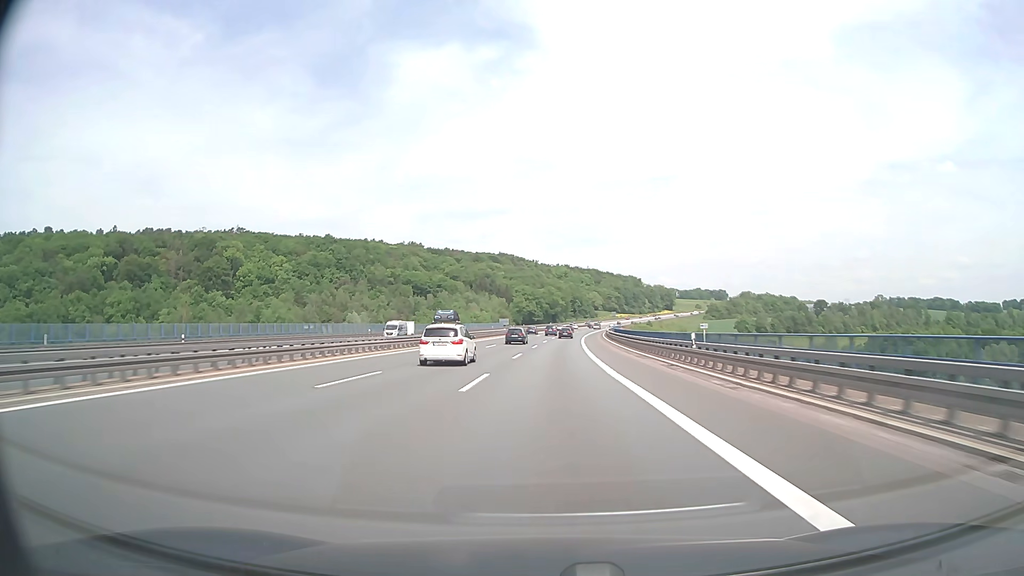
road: motorway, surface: asphalt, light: Day
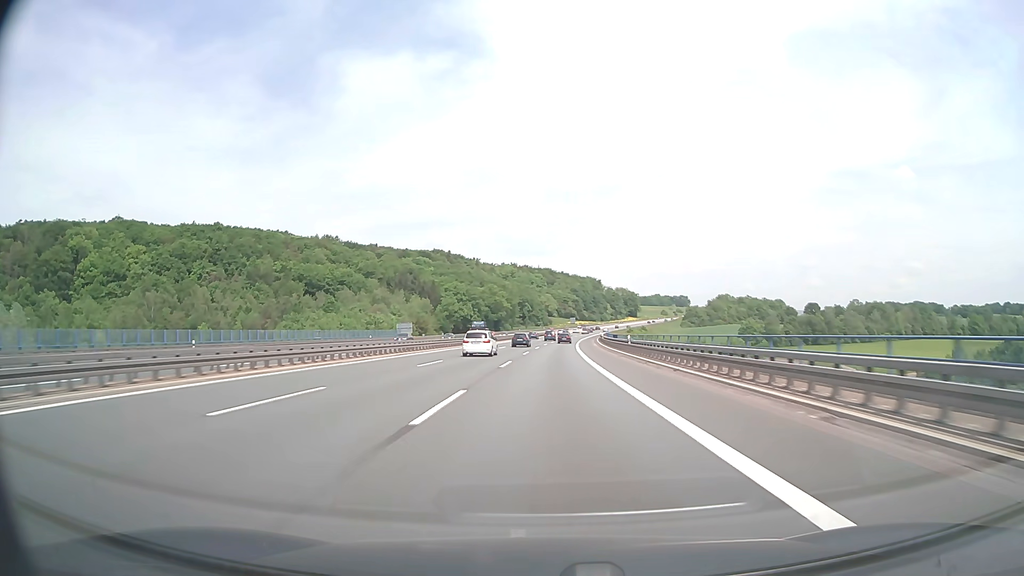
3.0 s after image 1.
(+3.6, +94.9) m; +4°
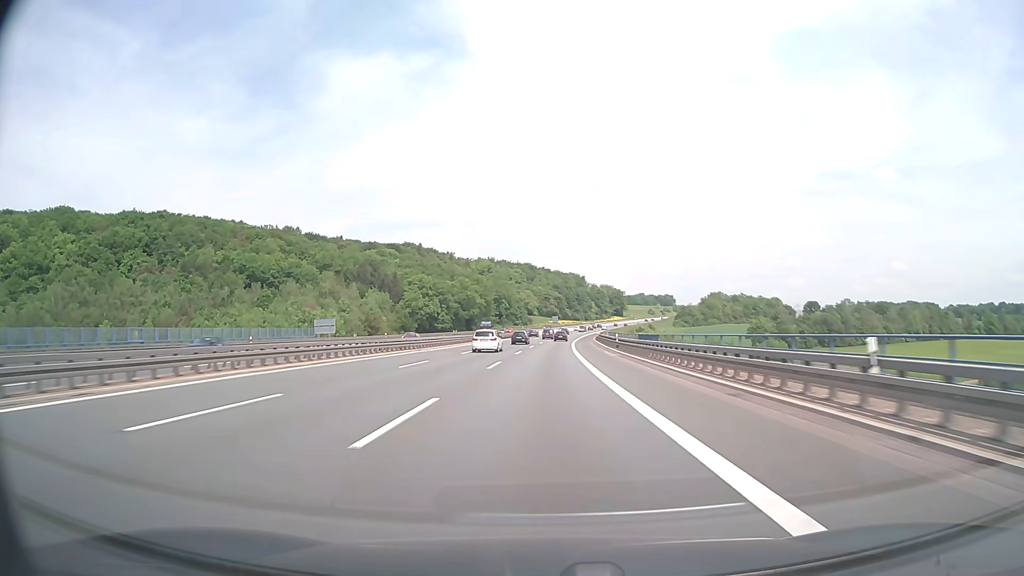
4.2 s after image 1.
(+0.6, +38.0) m; +2°
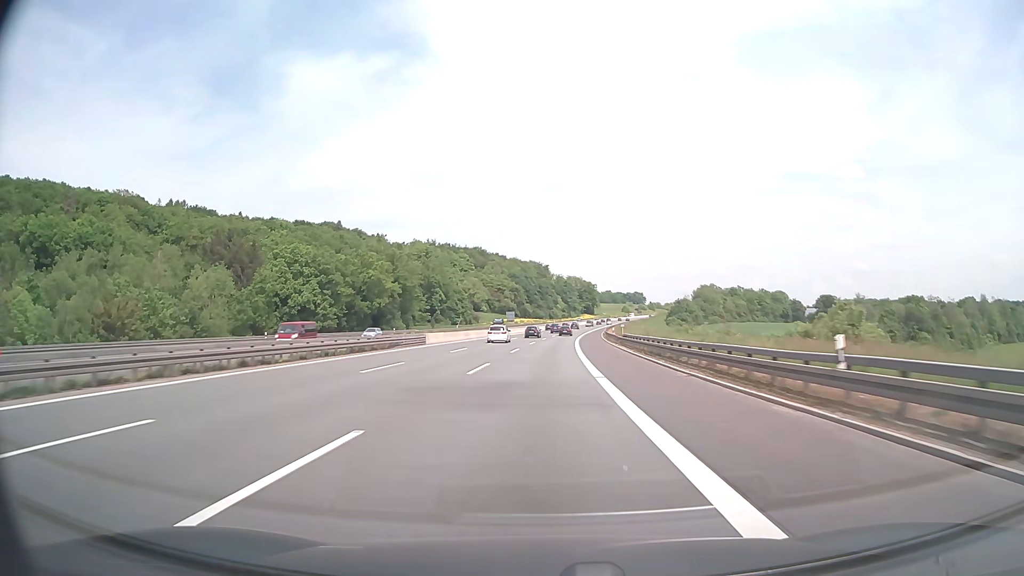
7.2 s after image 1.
(+2.8, +94.9) m; +3°
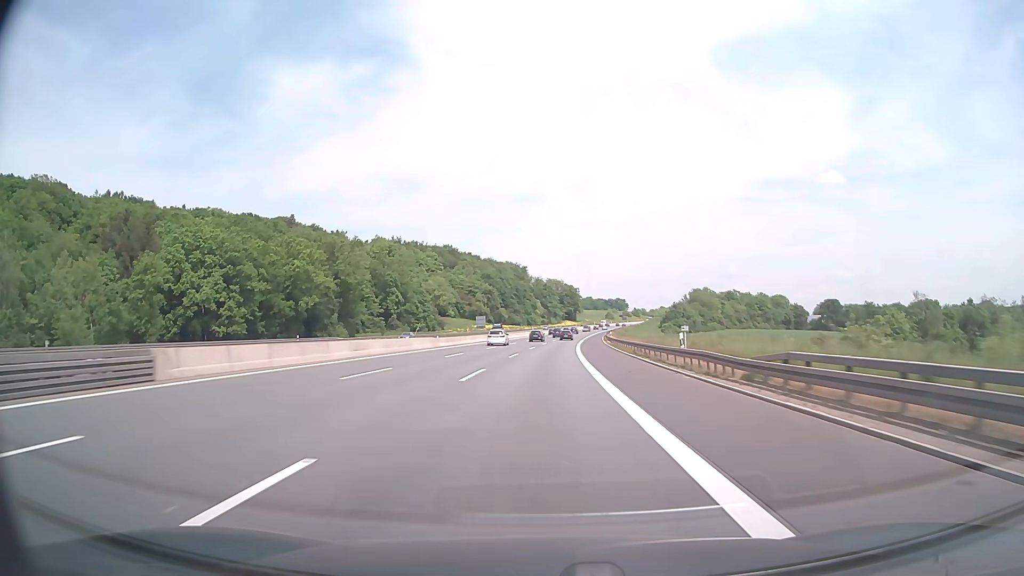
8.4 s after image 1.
(+0.5, +38.0) m; +2°
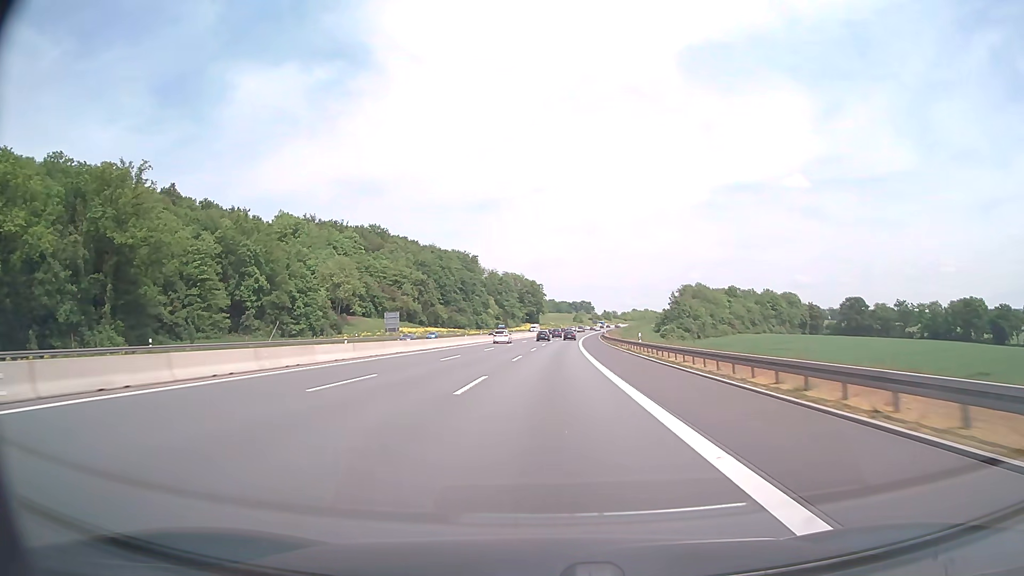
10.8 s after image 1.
(+2.2, +75.8) m; +3°
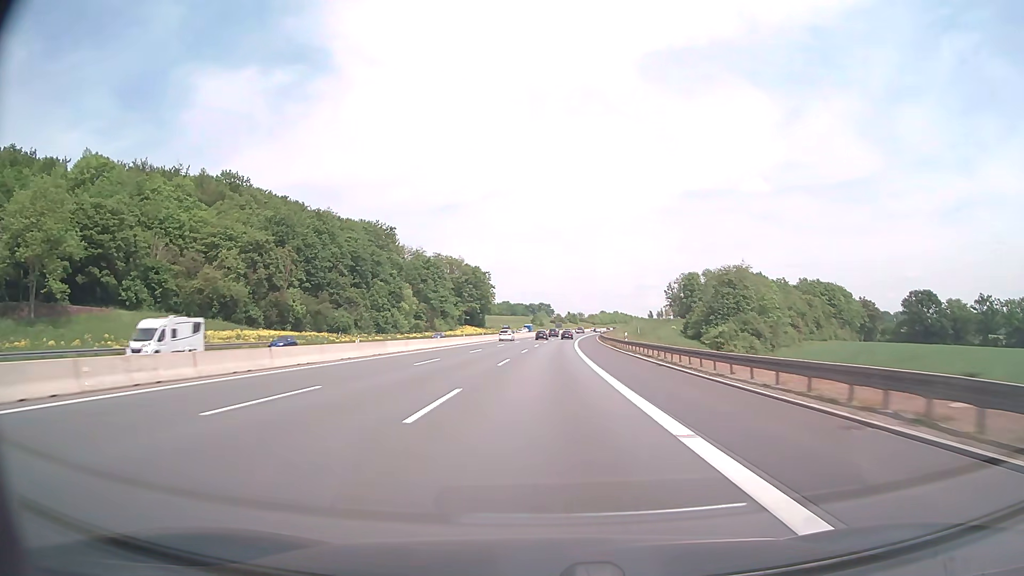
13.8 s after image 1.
(+3.4, +94.8) m; +4°
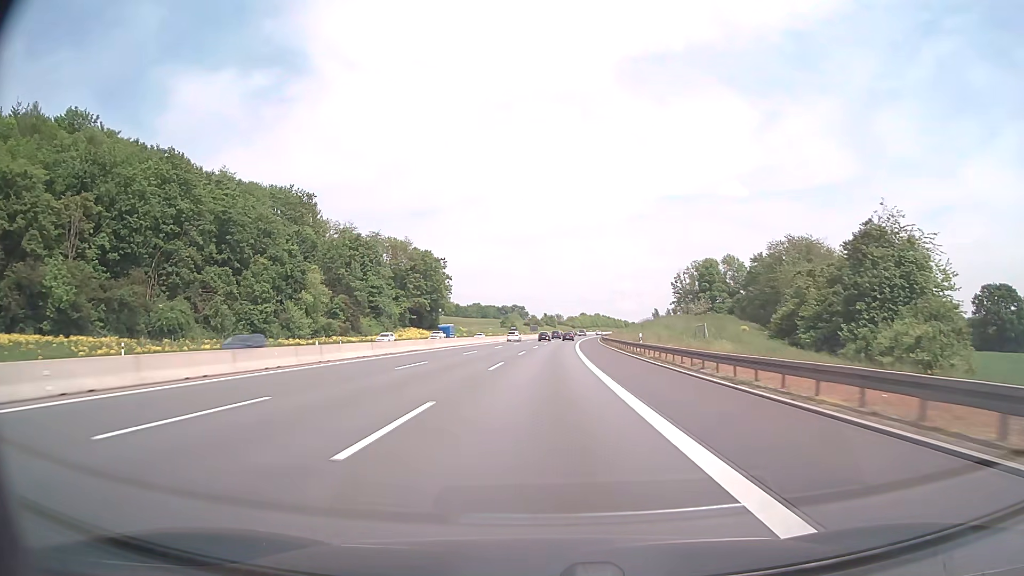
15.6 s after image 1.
(+1.0, +57.0) m; +2°
(0, +10) (0, +20) (0, +30) (0, +40) (+1, +50) (+1, +60) (+1, +70) (+2, +80) (+2, +90) (+3, +100) m
